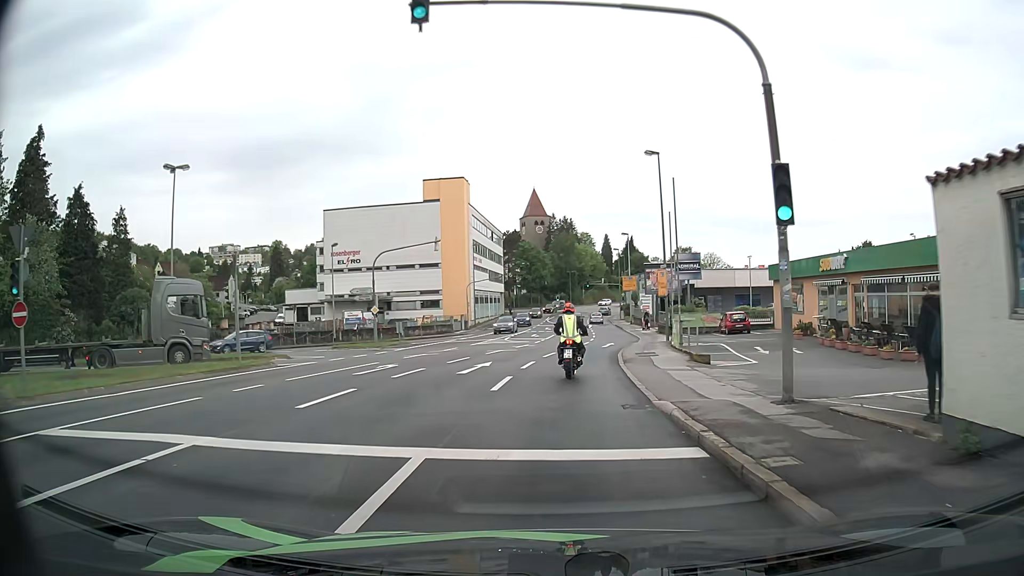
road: tertiary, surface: asphalt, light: Day
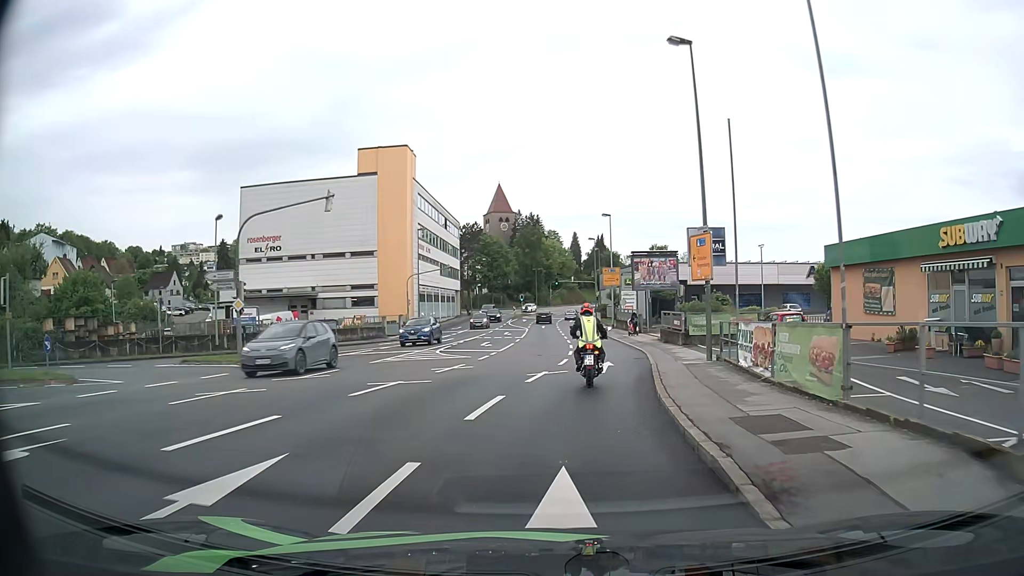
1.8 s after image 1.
(+0.5, +15.8) m; +3°
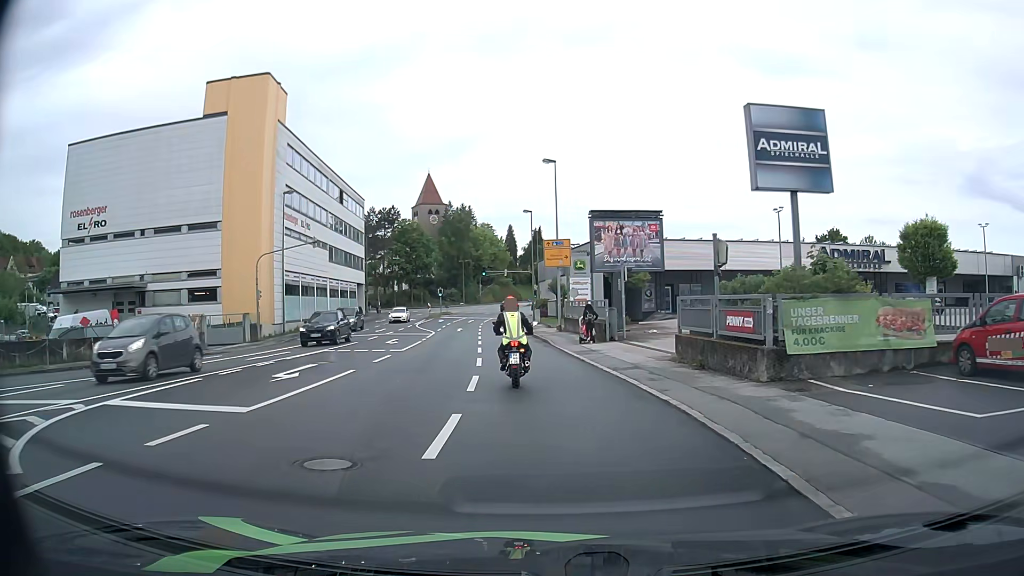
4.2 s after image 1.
(+1.2, +20.8) m; +5°
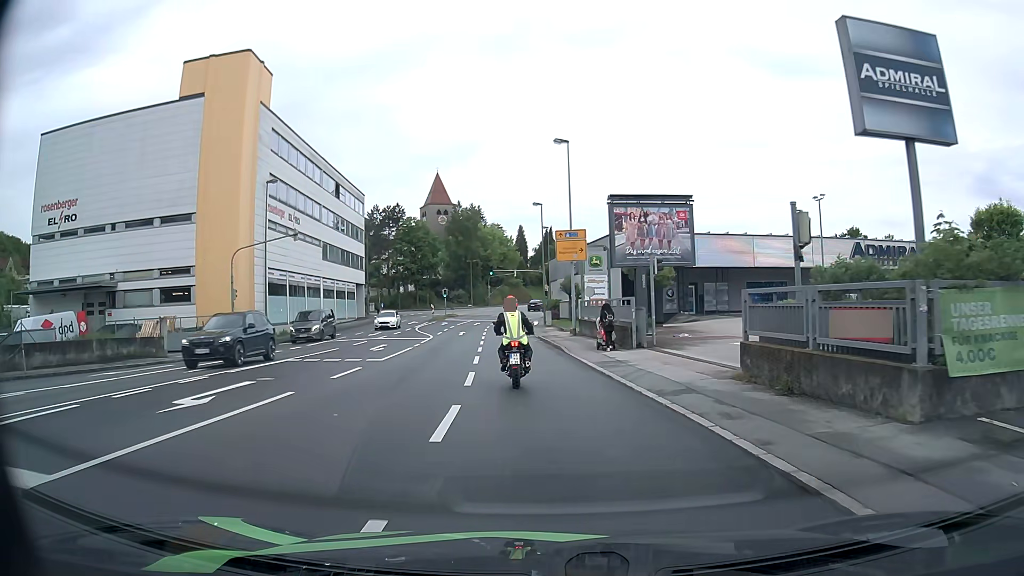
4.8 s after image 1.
(0.0, +5.1) m; -1°
